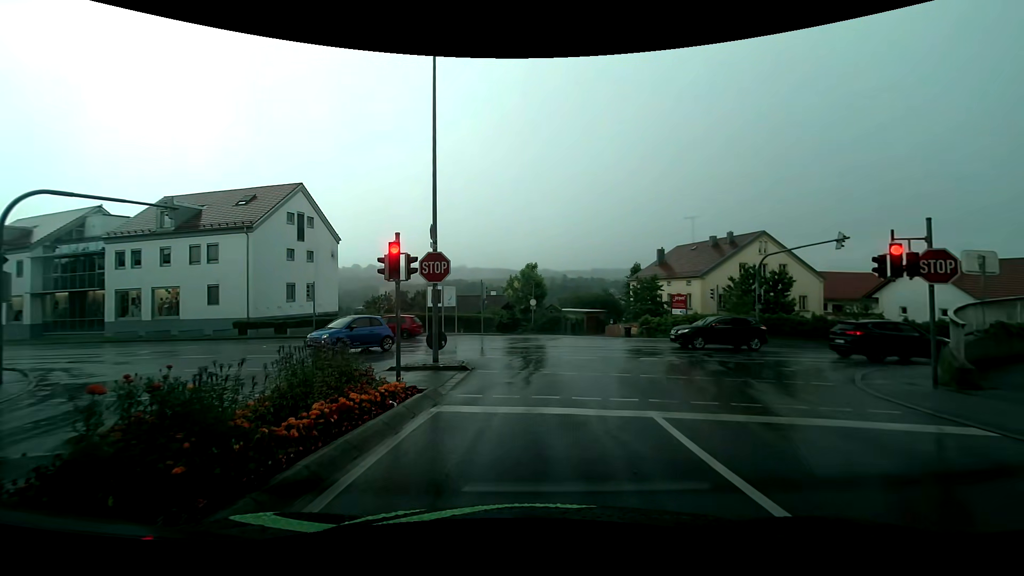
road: residential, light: Day
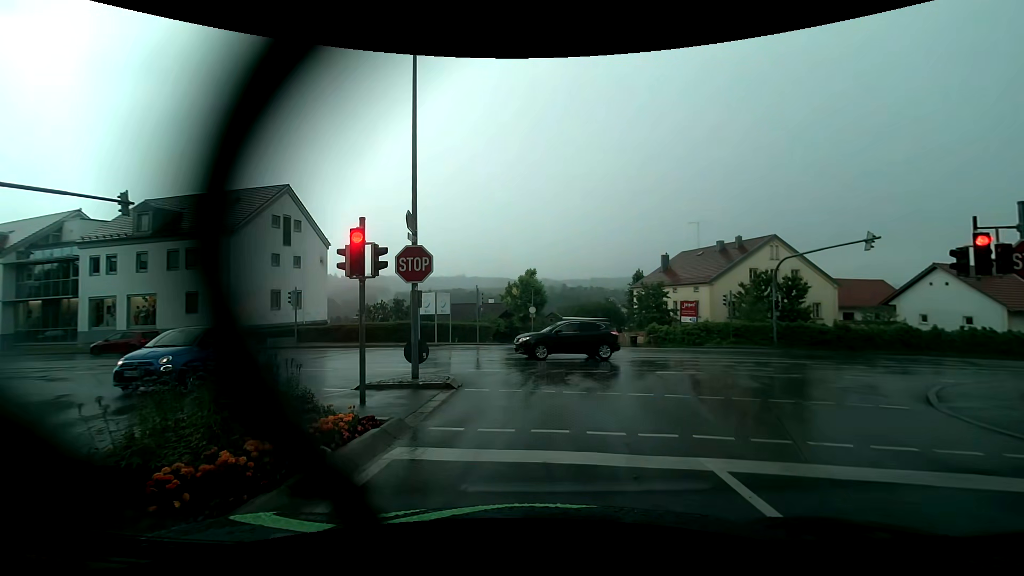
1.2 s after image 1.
(0.0, +2.4) m; +2°
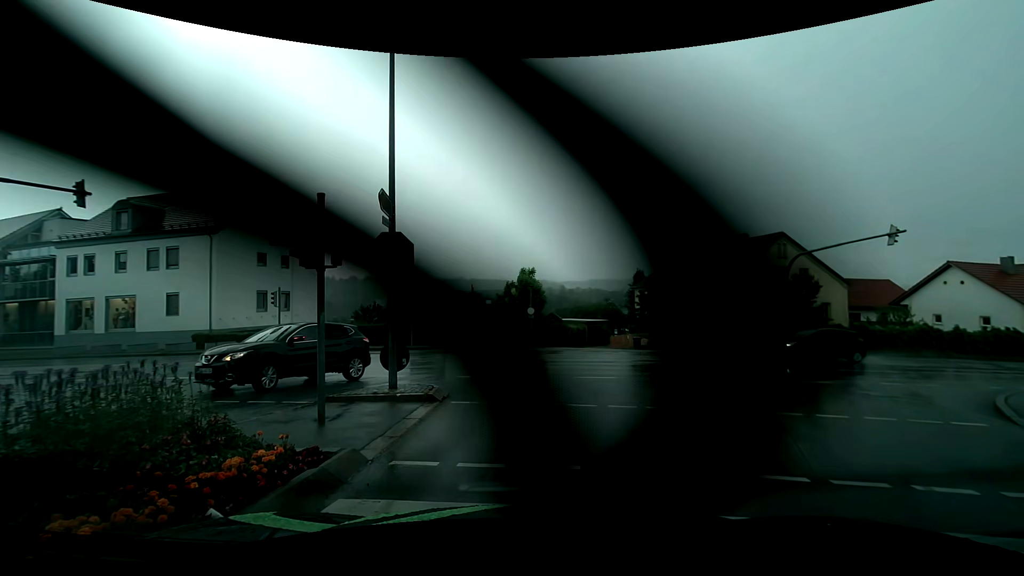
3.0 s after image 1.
(0.0, +1.7) m; -2°
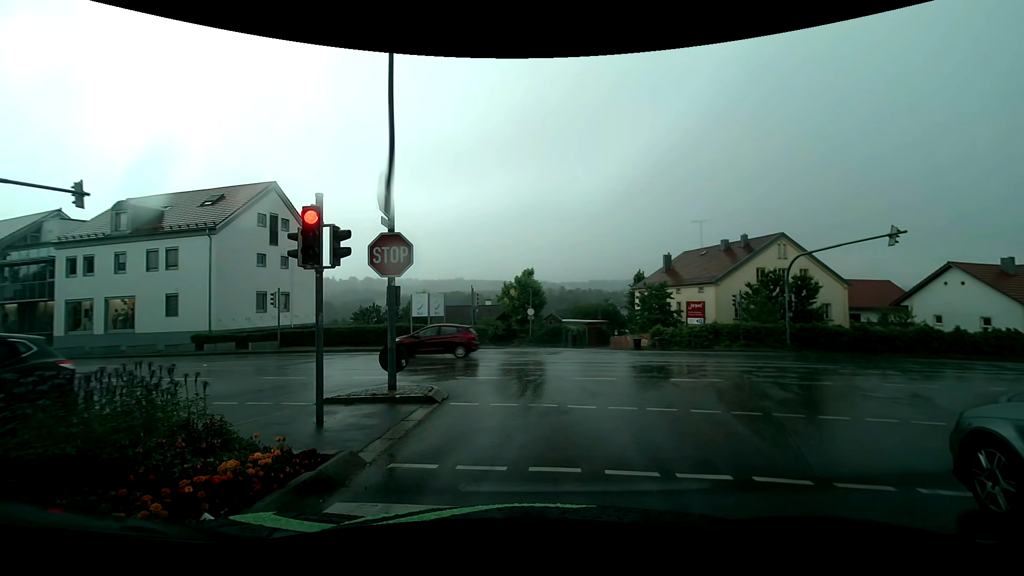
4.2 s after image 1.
(0.0, +0.1) m; 0°
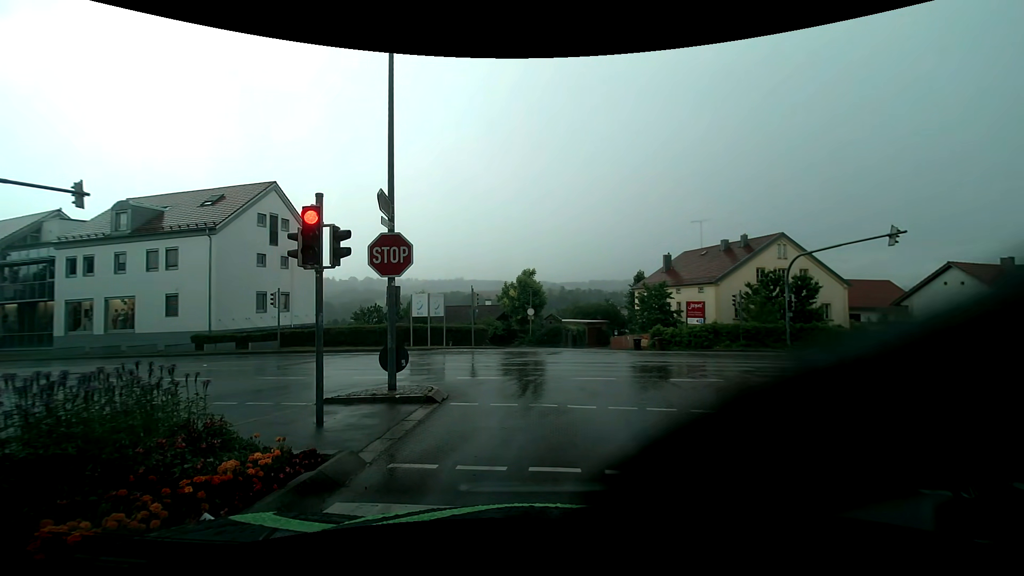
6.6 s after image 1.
(0.0, 0.0) m; 0°
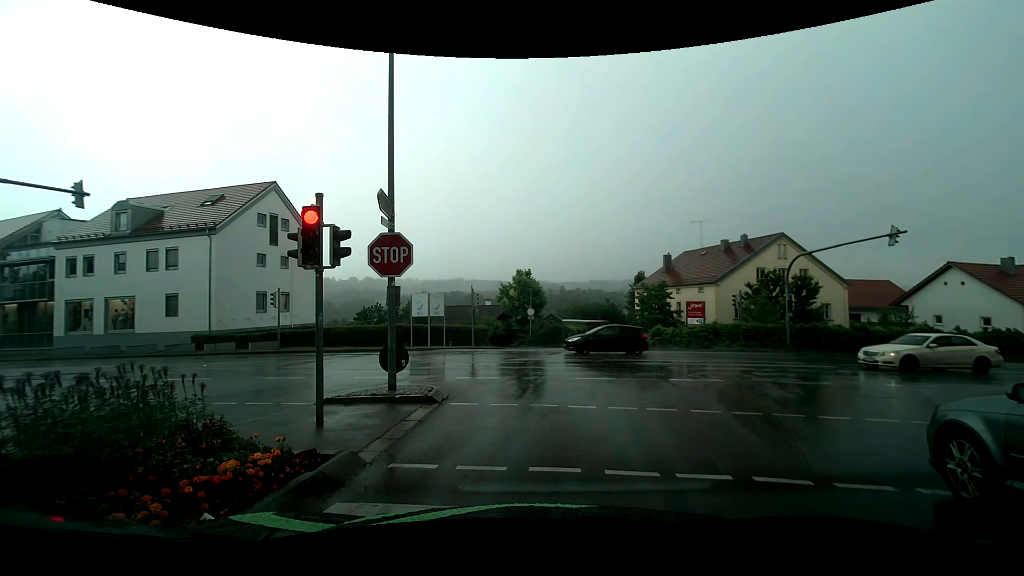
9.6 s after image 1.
(0.0, 0.0) m; 0°
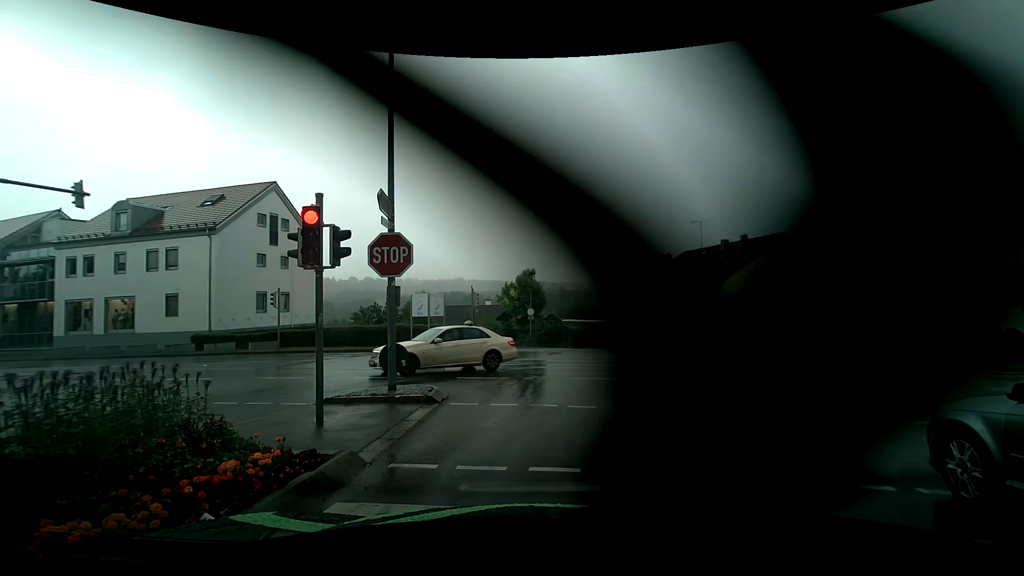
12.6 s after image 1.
(0.0, 0.0) m; 0°
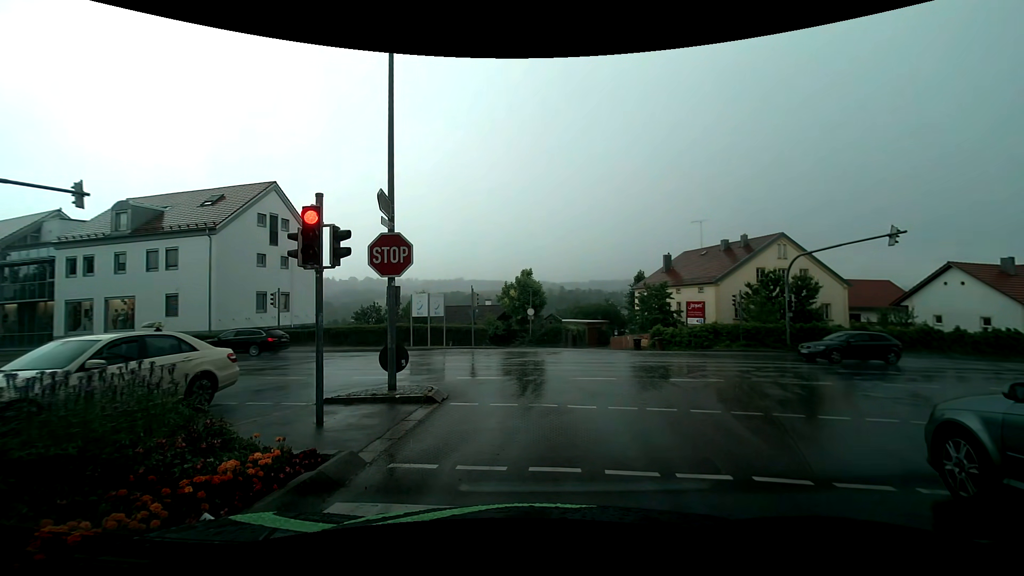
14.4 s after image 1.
(0.0, 0.0) m; 0°
(0, +10) (-2, +20) (-11, +24) (-20, +27) (-30, +28) (-40, +30) (-50, +33) (-59, +36) (-68, +40) (-78, +44) m
